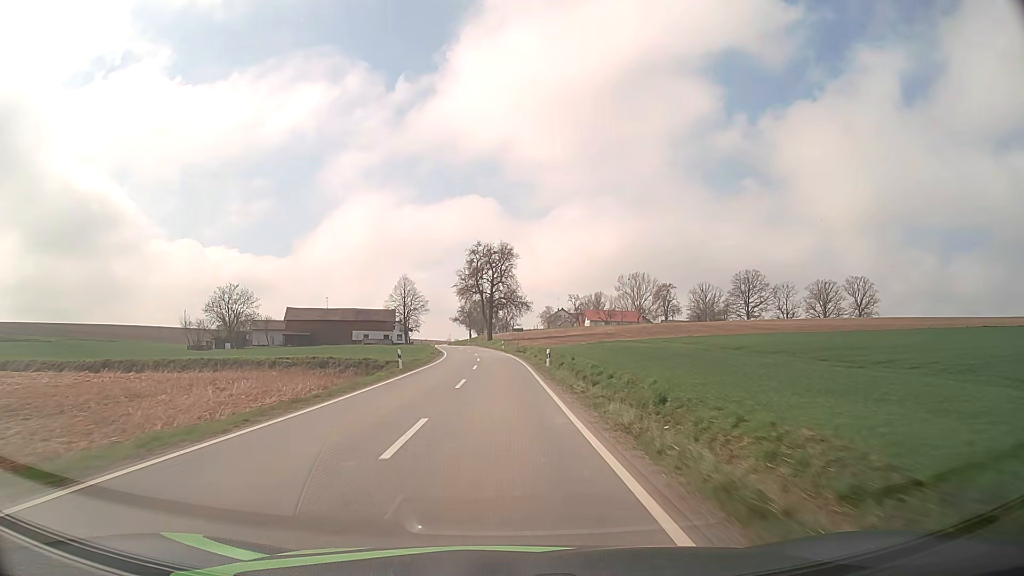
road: tertiary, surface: asphalt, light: Day
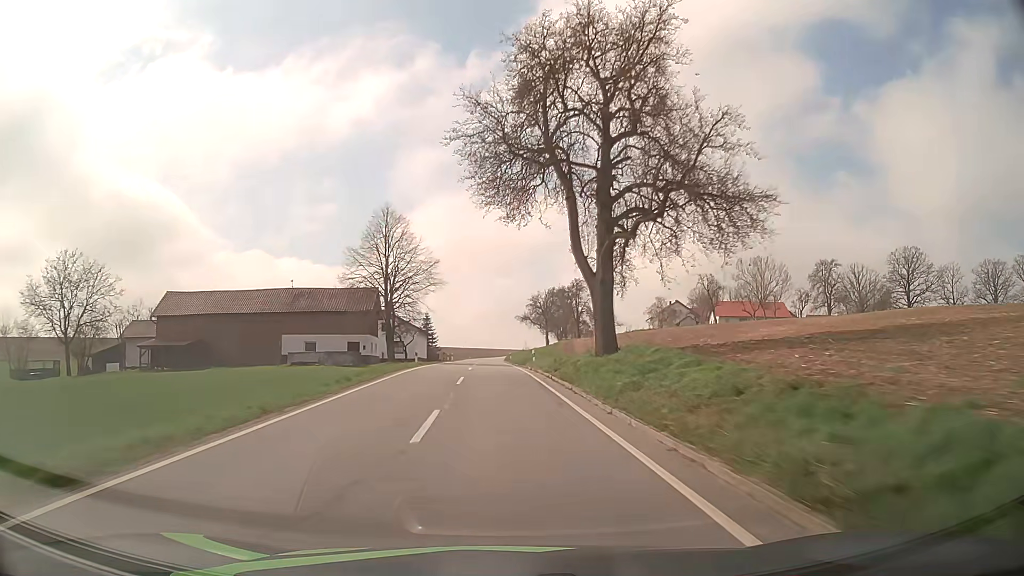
(-2.7, +70.7) m; -7°
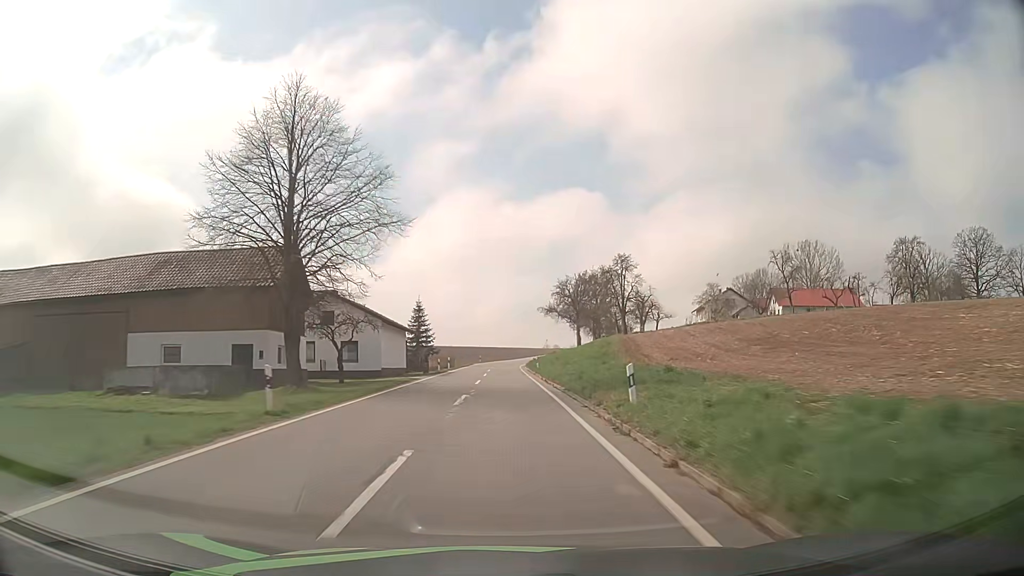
(-0.5, +28.0) m; -1°
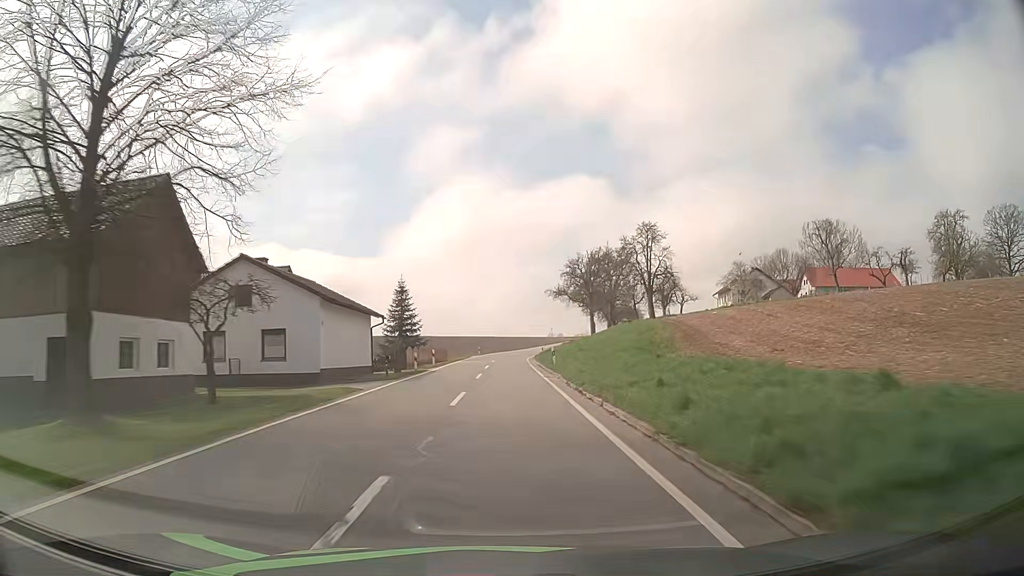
(-0.1, +13.9) m; -1°
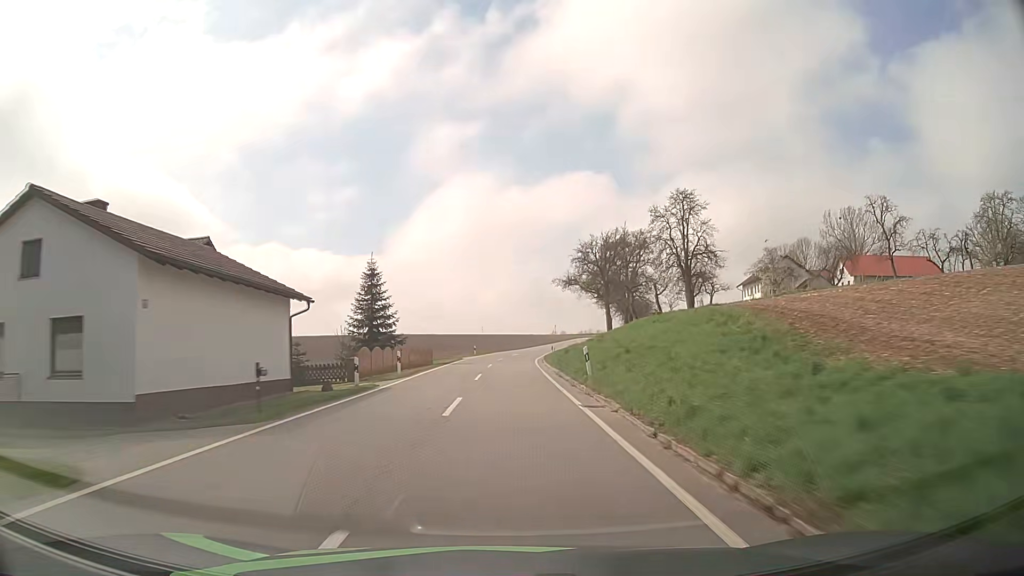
(0.0, +14.0) m; 0°
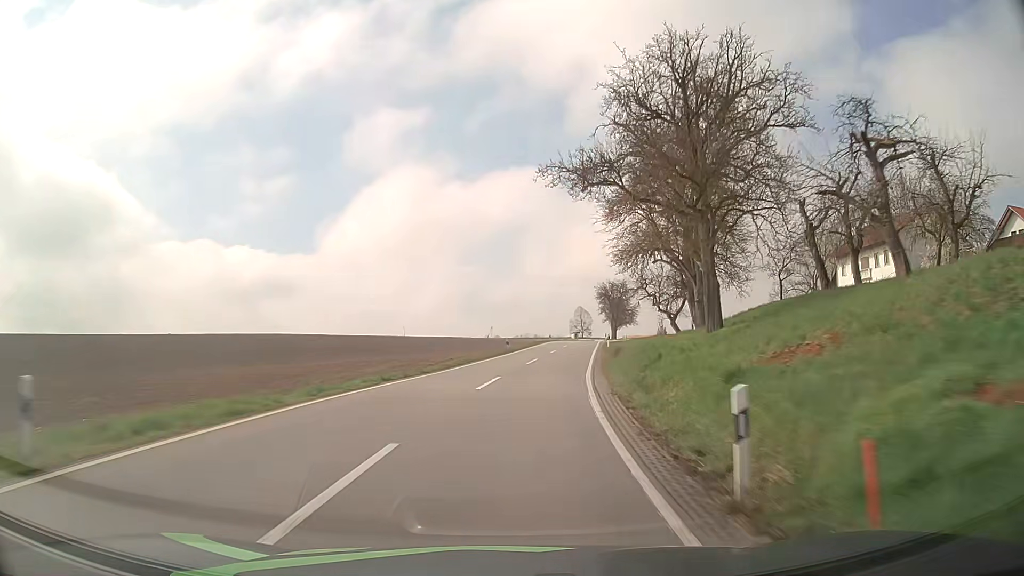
(+1.3, +56.0) m; +5°
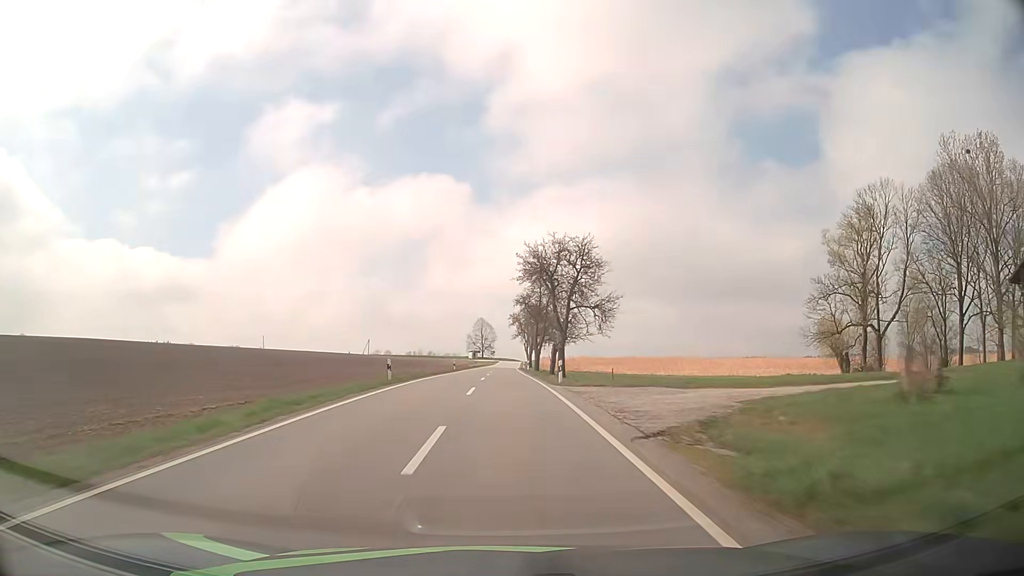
(+6.3, +56.2) m; +9°
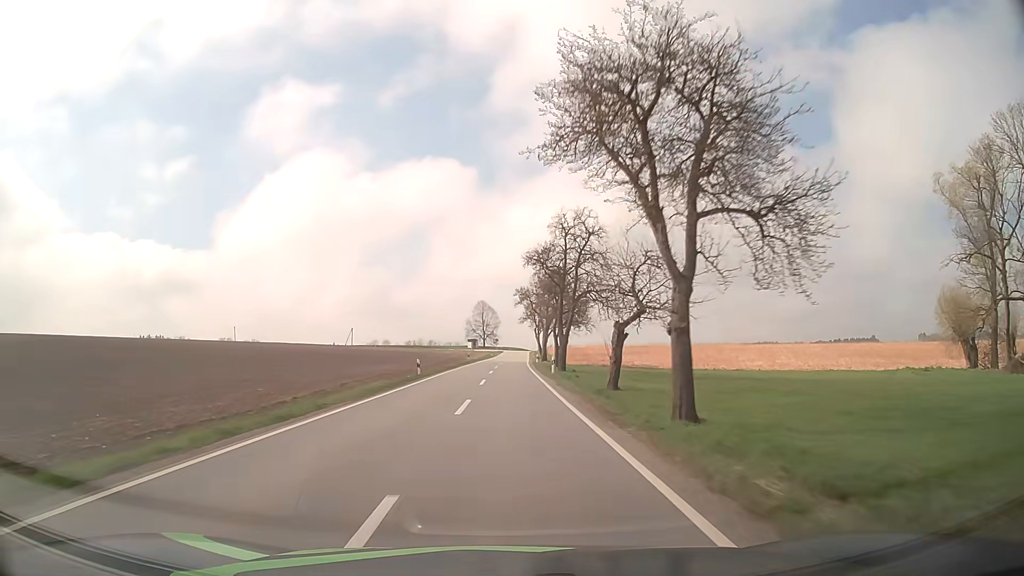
(-0.1, +29.1) m; 0°
(0, +10) (0, +20) (0, +30) (0, +40) (0, +50) (0, +60) (+1, +70) (+1, +80) (+1, +90) (+1, +100) m
